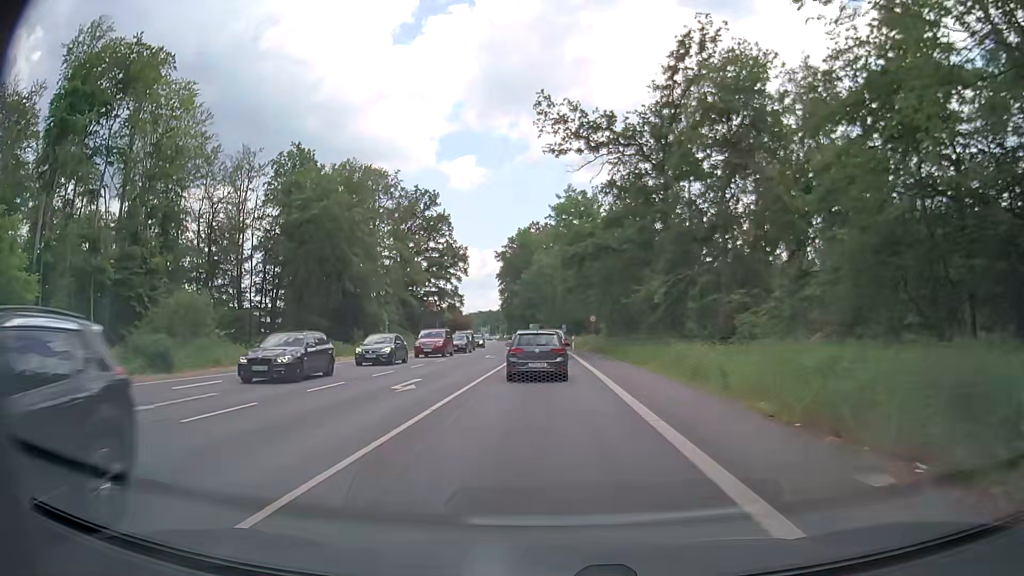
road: primary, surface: asphalt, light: Day
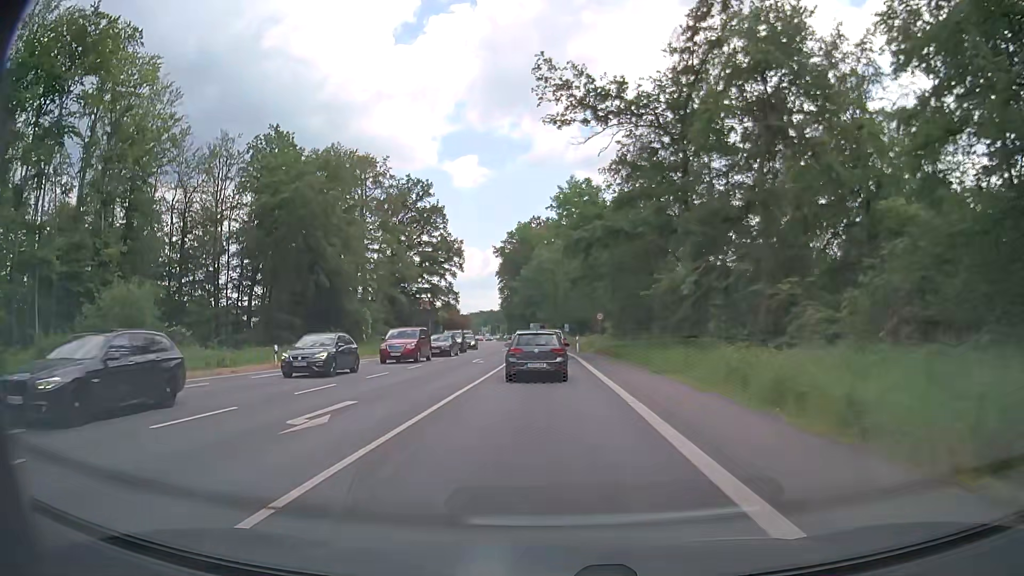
(0.0, +7.1) m; 0°
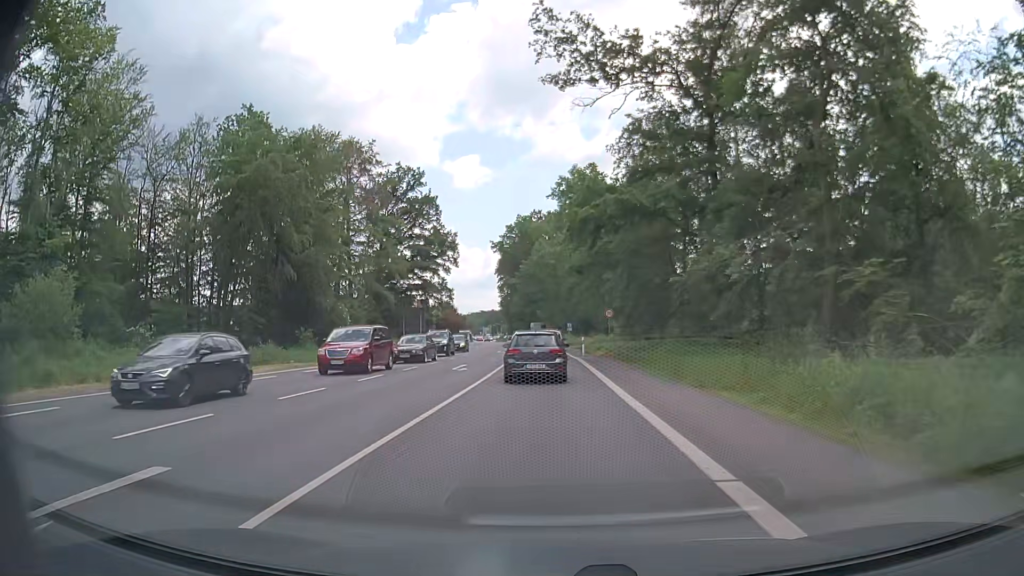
(-0.1, +7.1) m; -1°
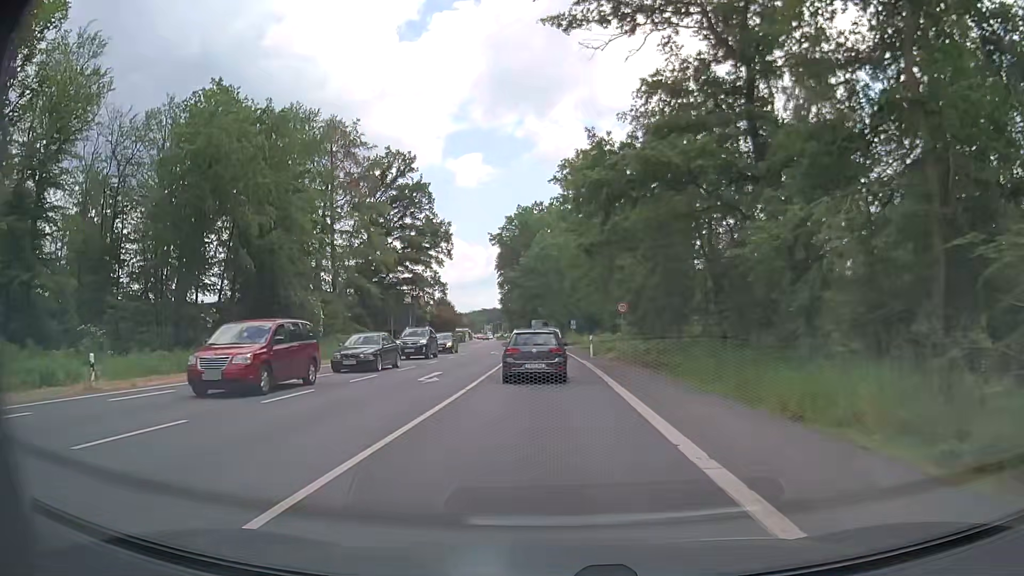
(0.0, +7.1) m; 0°
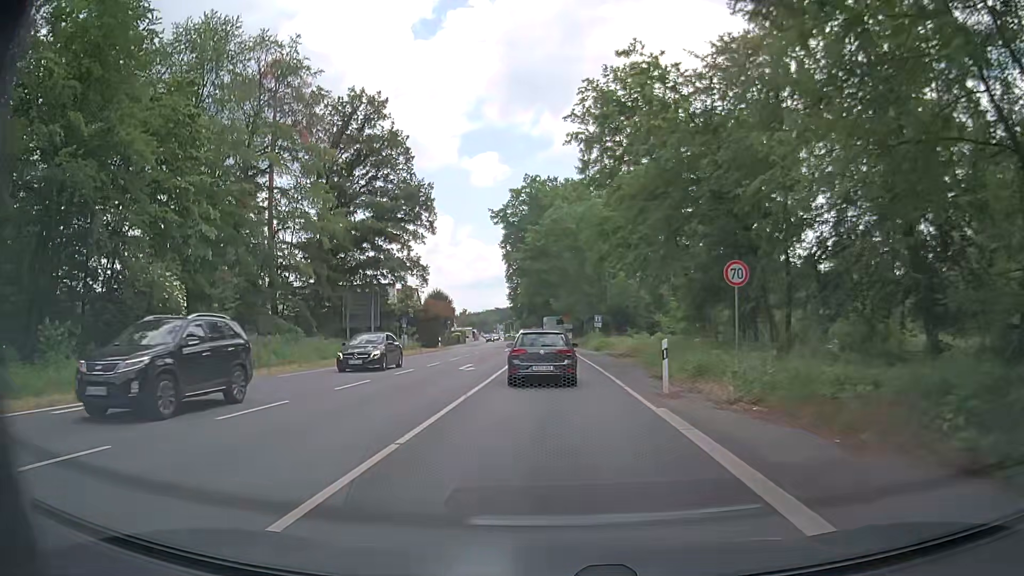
(-0.2, +20.9) m; -1°
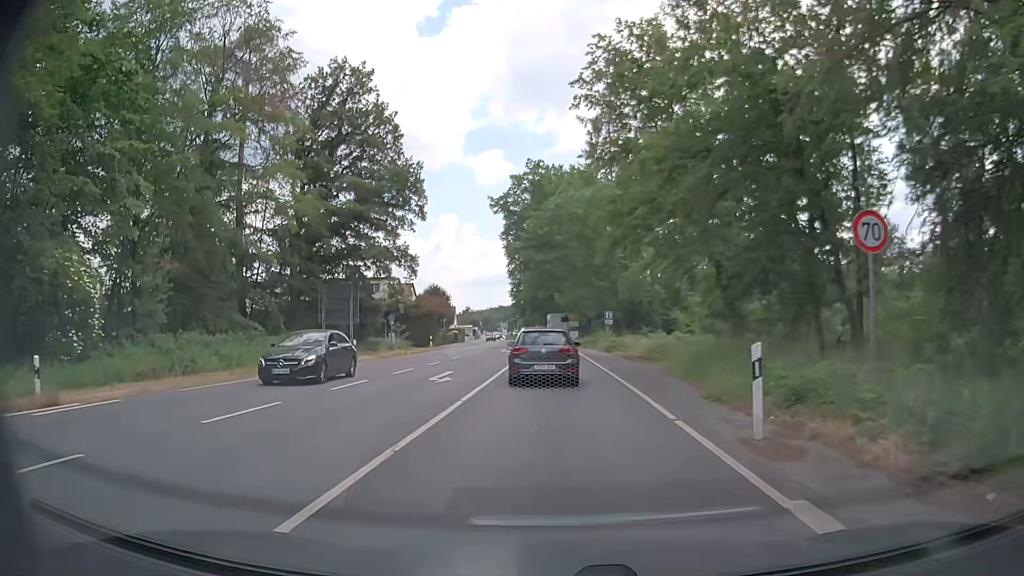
(0.0, +6.8) m; 0°
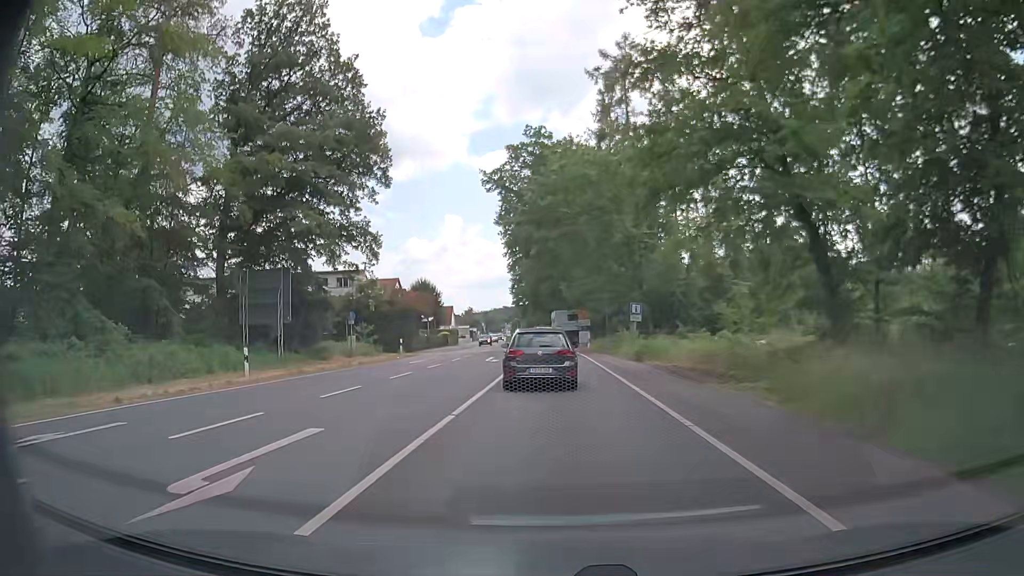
(0.0, +13.5) m; 0°
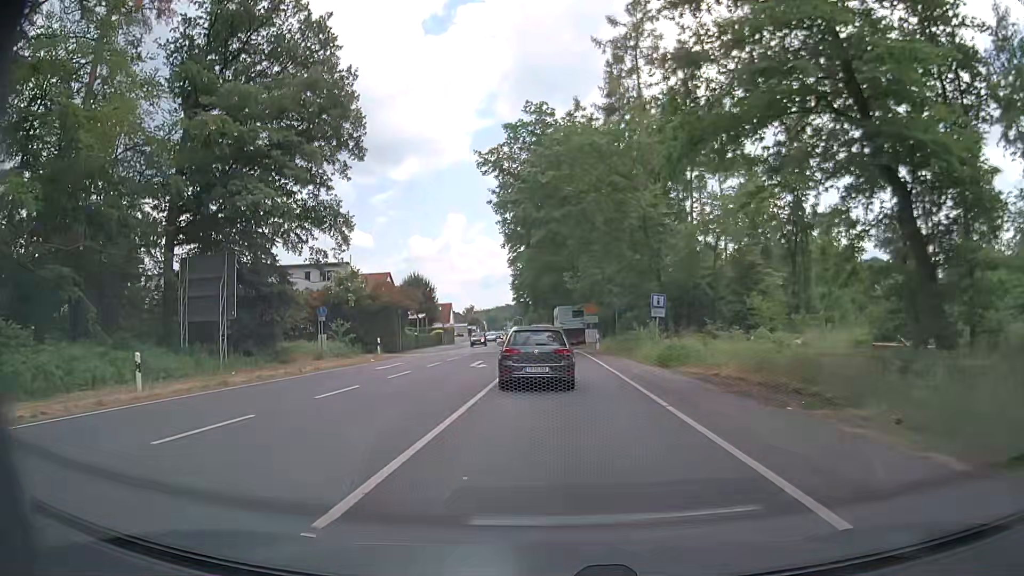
(-0.1, +6.6) m; 0°
(0, +10) (0, +20) (-1, +30) (-1, +40) (-1, +50) (-2, +60) (-2, +70) (-3, +80) (-3, +90) (-4, +100) m
